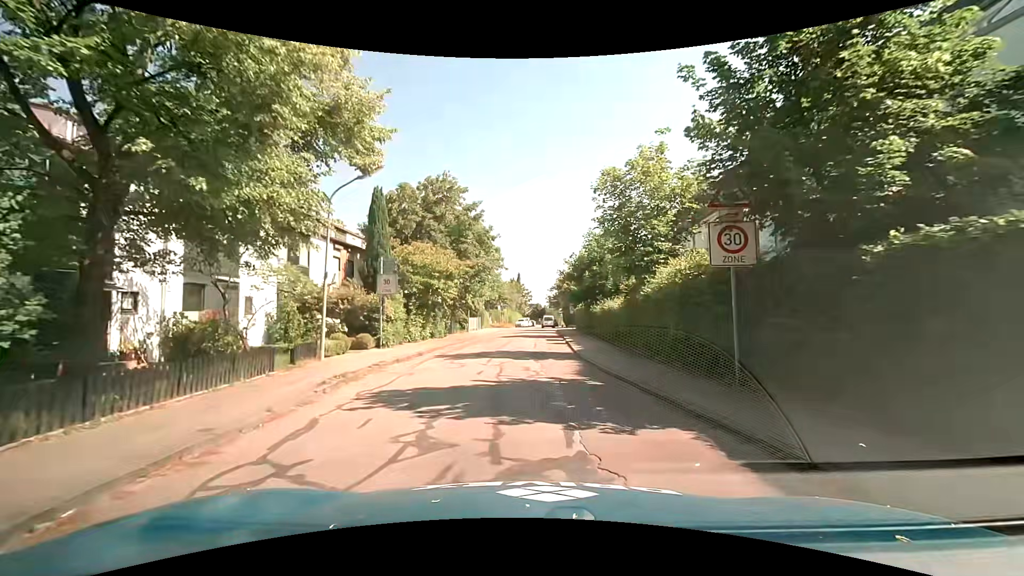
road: residential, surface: asphalt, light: Day
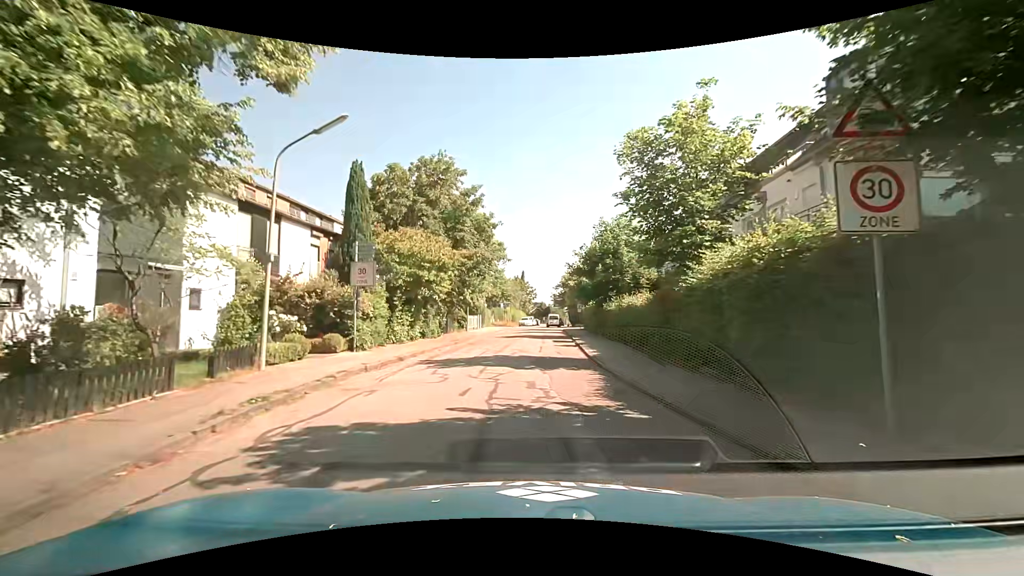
(0.0, +3.7) m; 0°
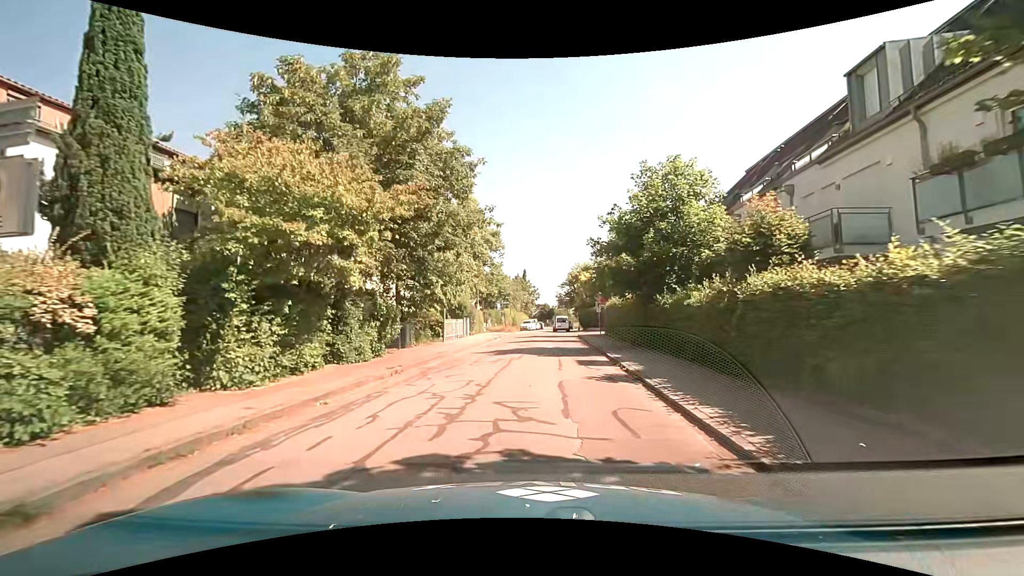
(+0.1, +12.1) m; +1°
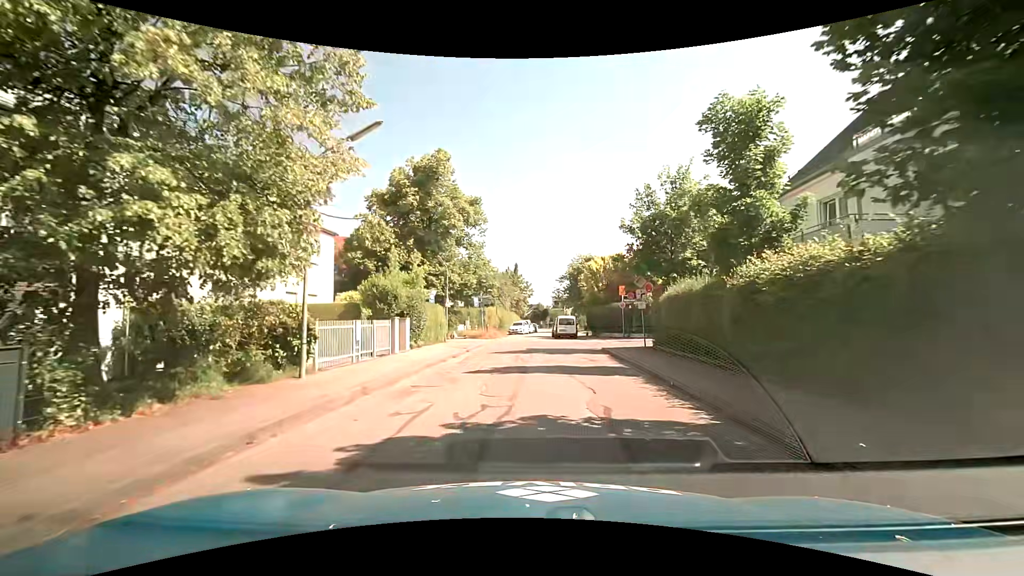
(+0.1, +16.4) m; 0°
